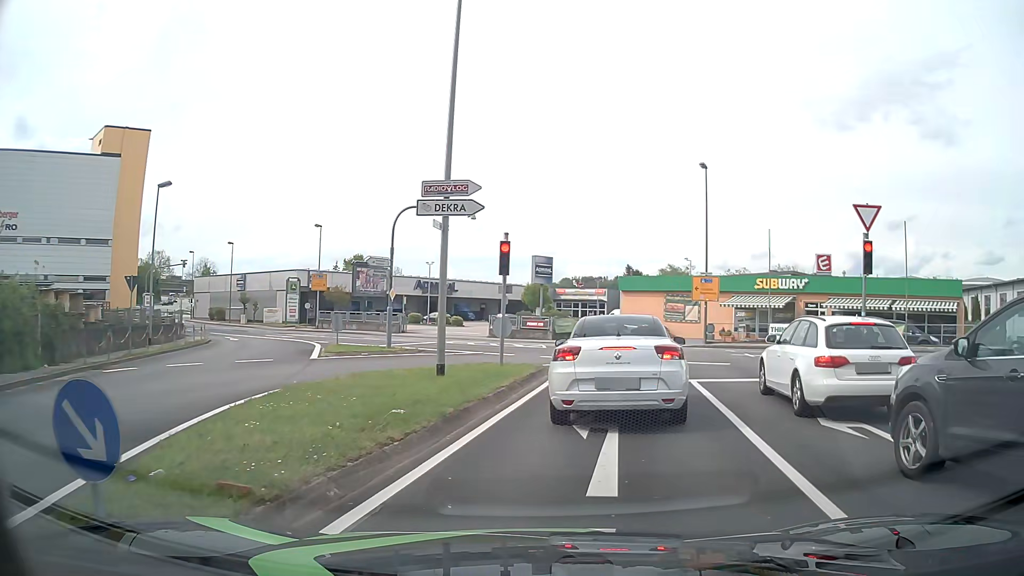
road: tertiary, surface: asphalt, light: Day
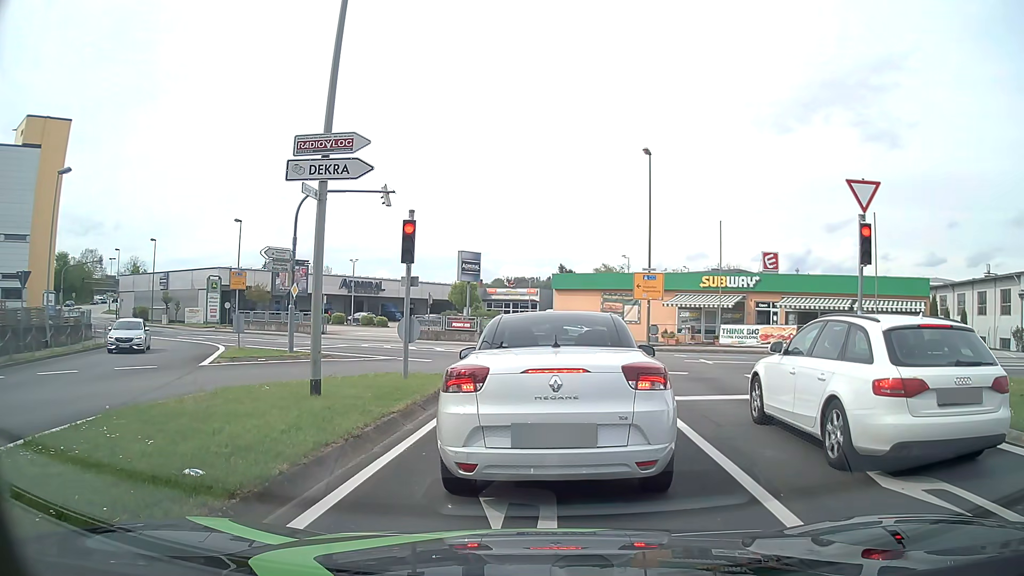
(+0.2, +3.3) m; +7°
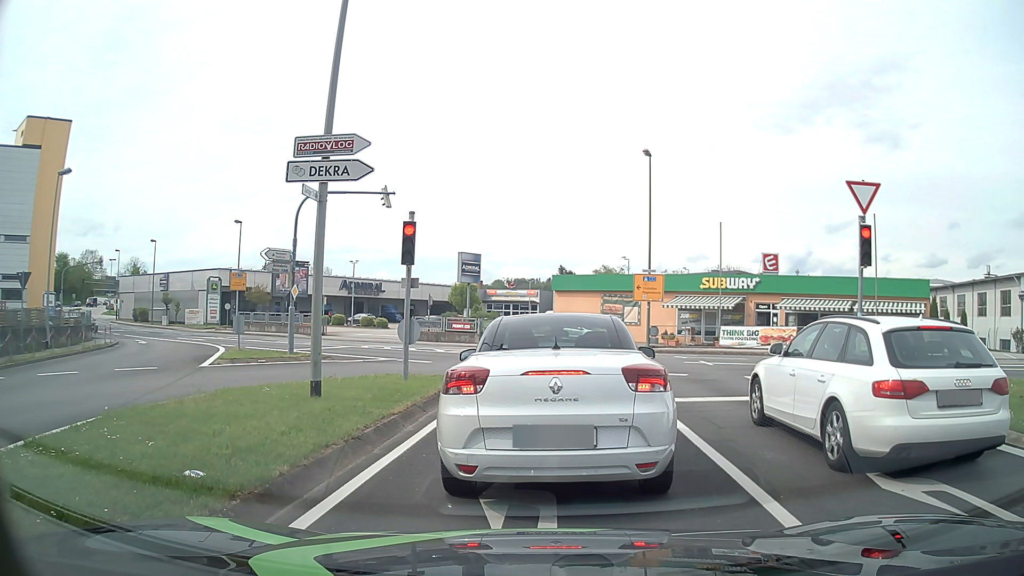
(0.0, +0.1) m; 0°
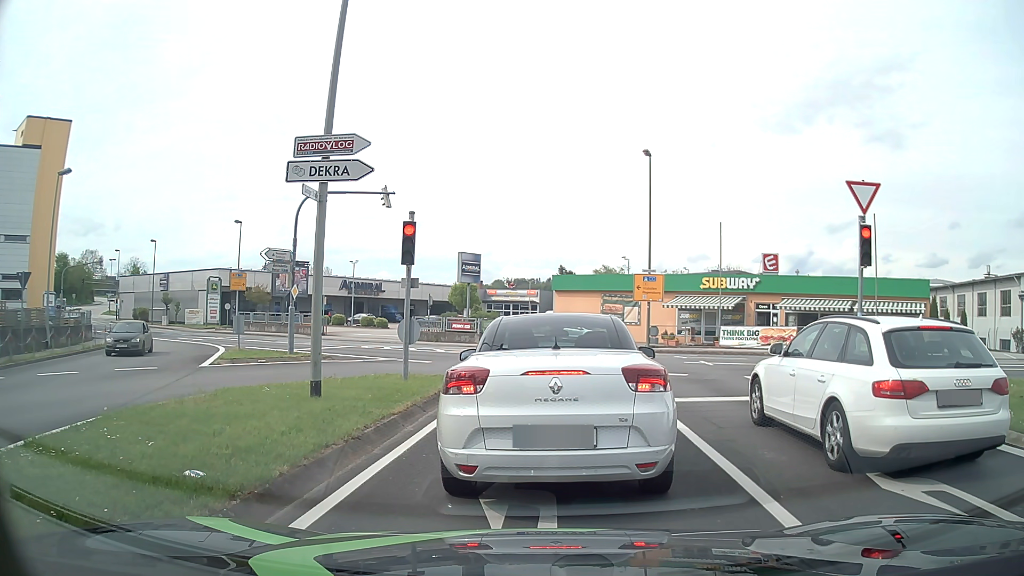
(0.0, 0.0) m; 0°
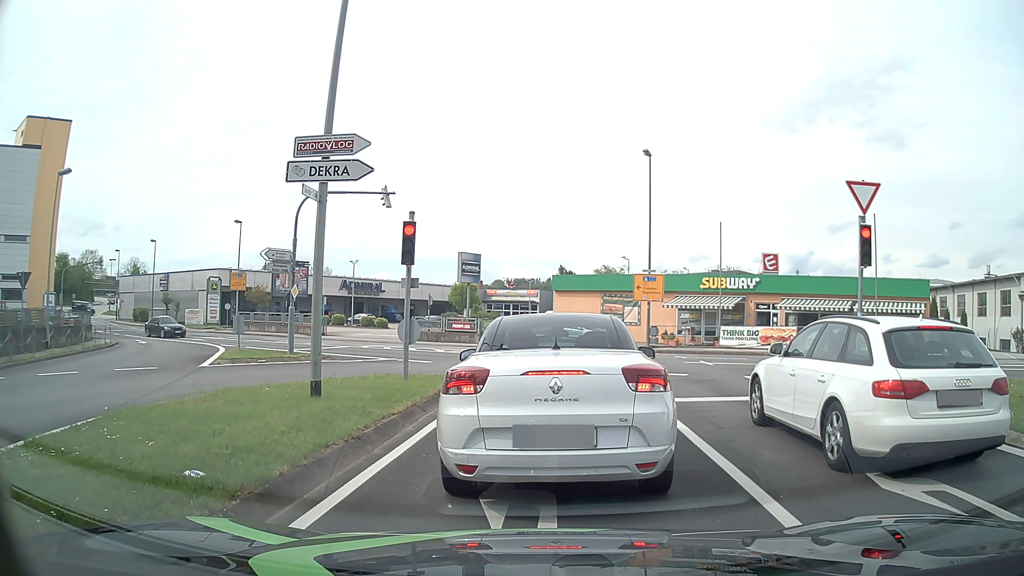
(0.0, 0.0) m; 0°
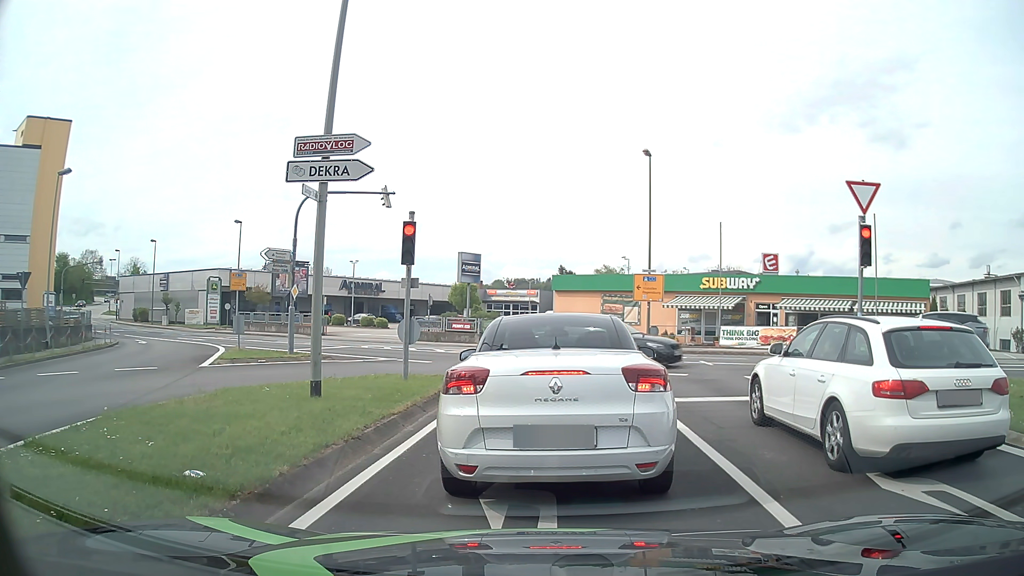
(0.0, 0.0) m; 0°
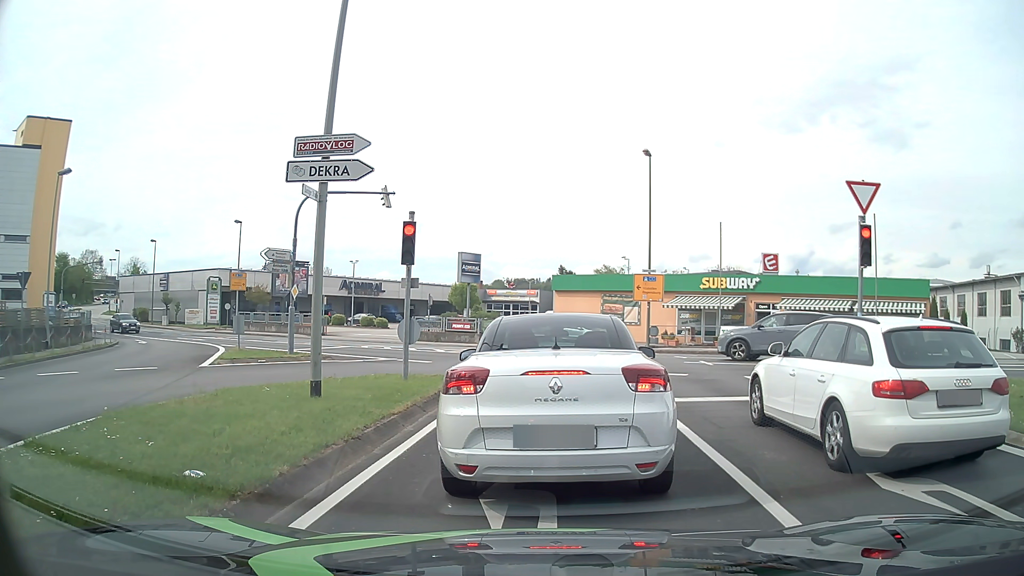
(0.0, 0.0) m; 0°
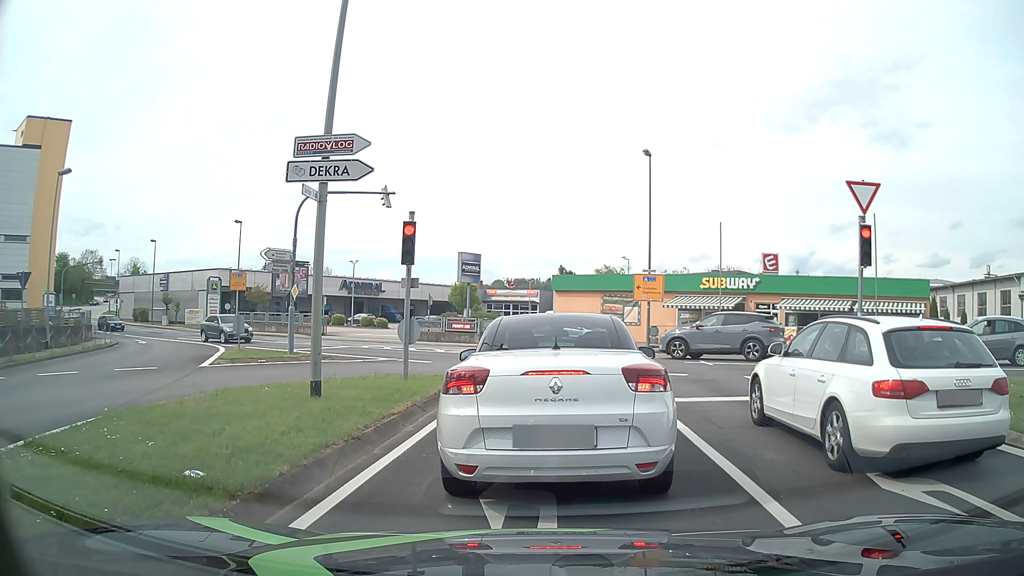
(0.0, 0.0) m; 0°
